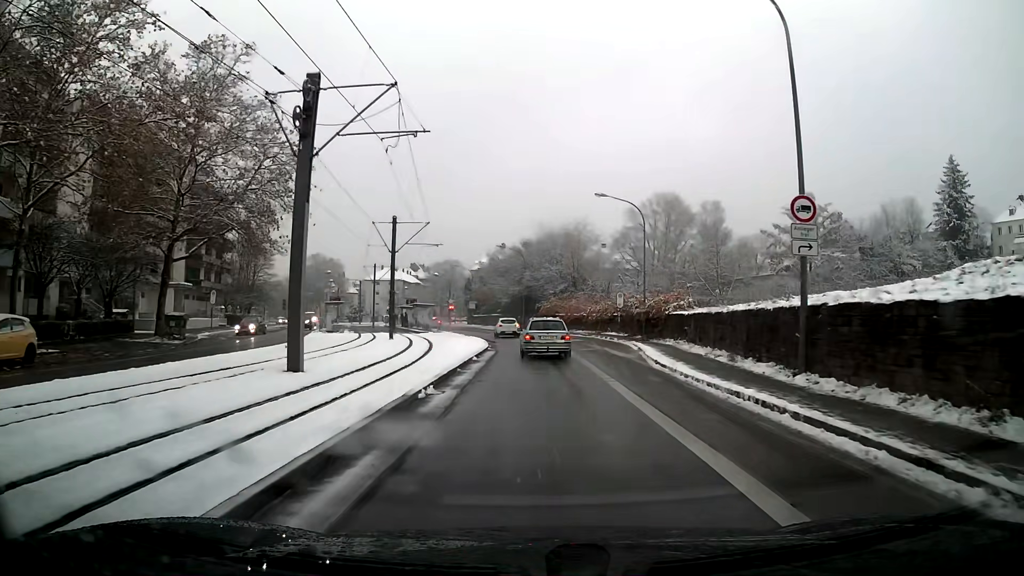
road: secondary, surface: asphalt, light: Day
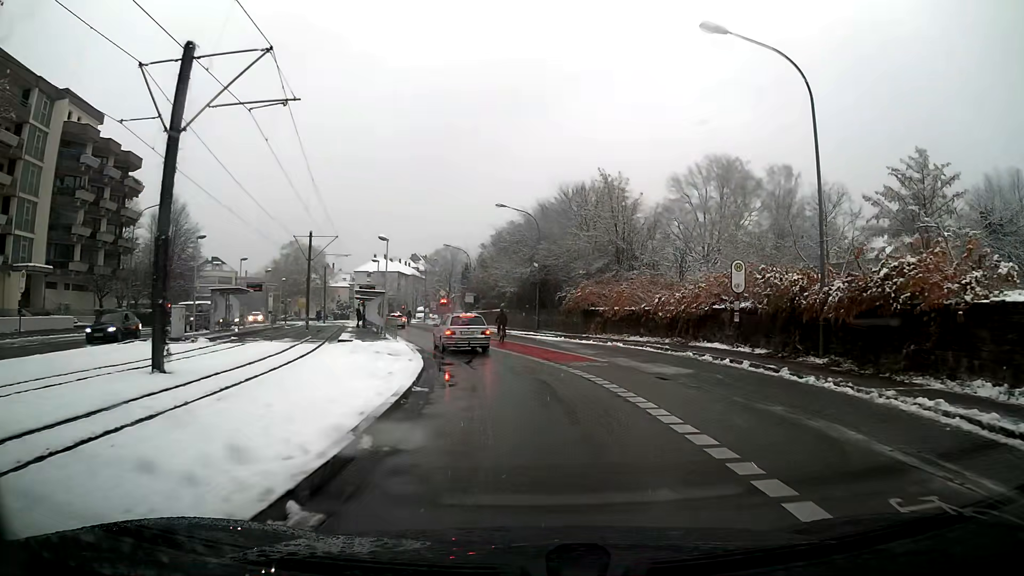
(-0.2, +26.9) m; -2°
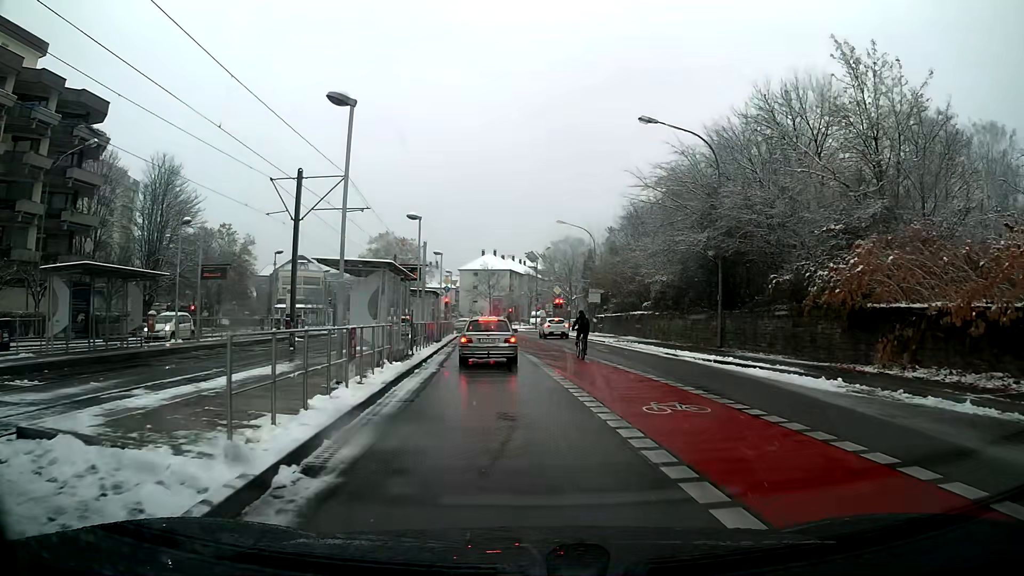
(-2.1, +23.6) m; -11°
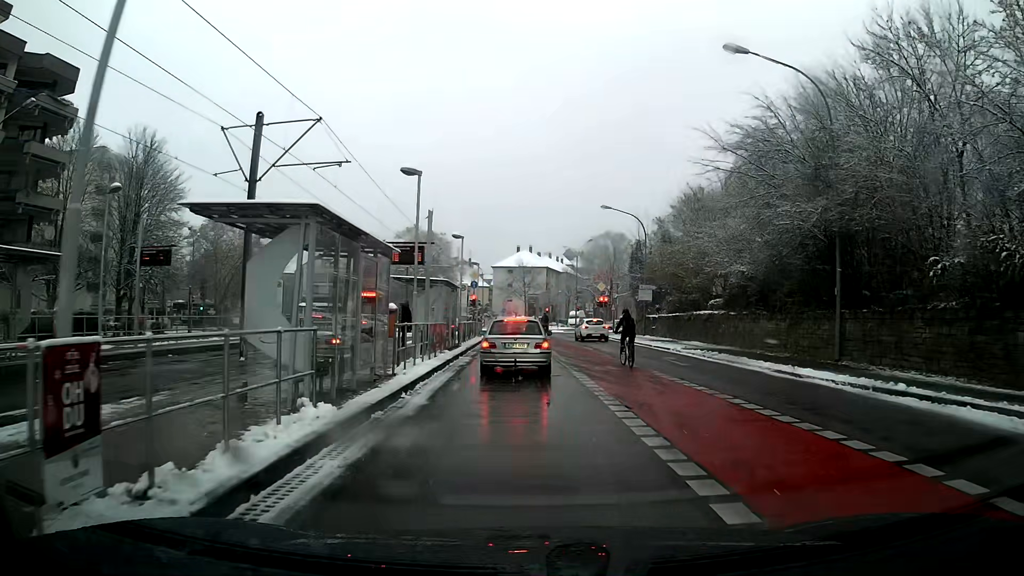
(-0.2, +8.1) m; -2°
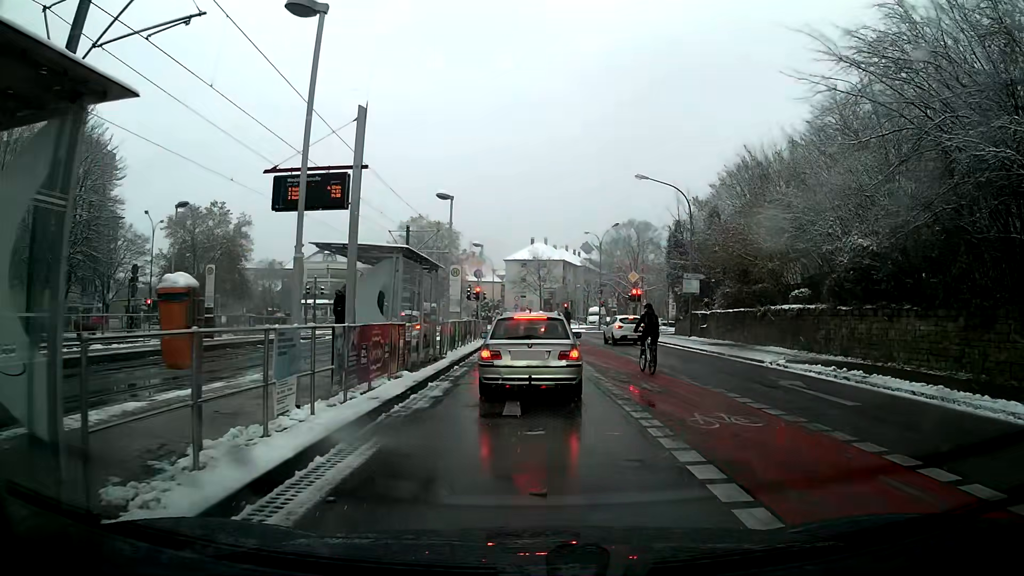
(-0.1, +9.9) m; 0°
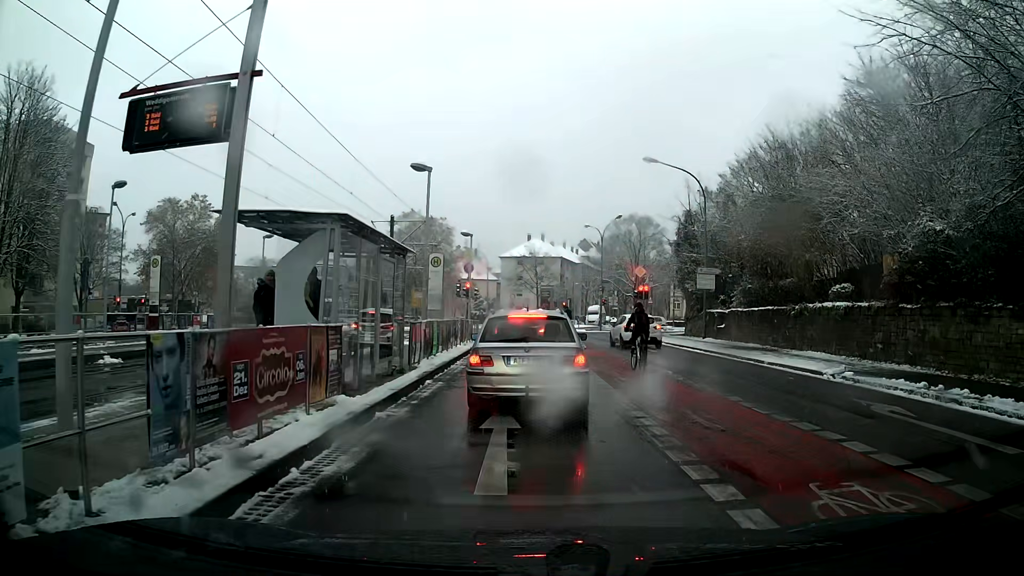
(0.0, +4.1) m; +1°
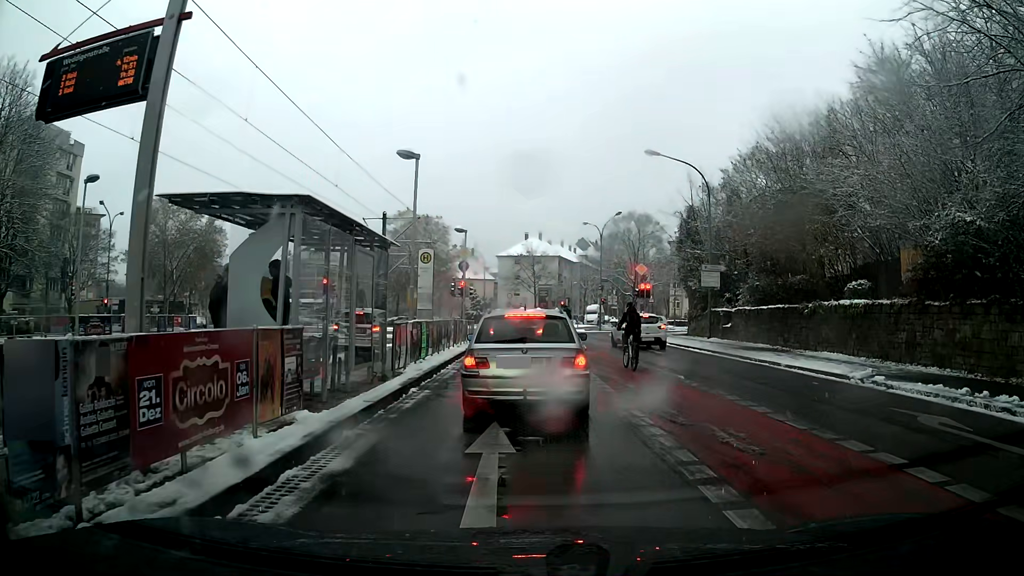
(0.0, +1.4) m; -1°
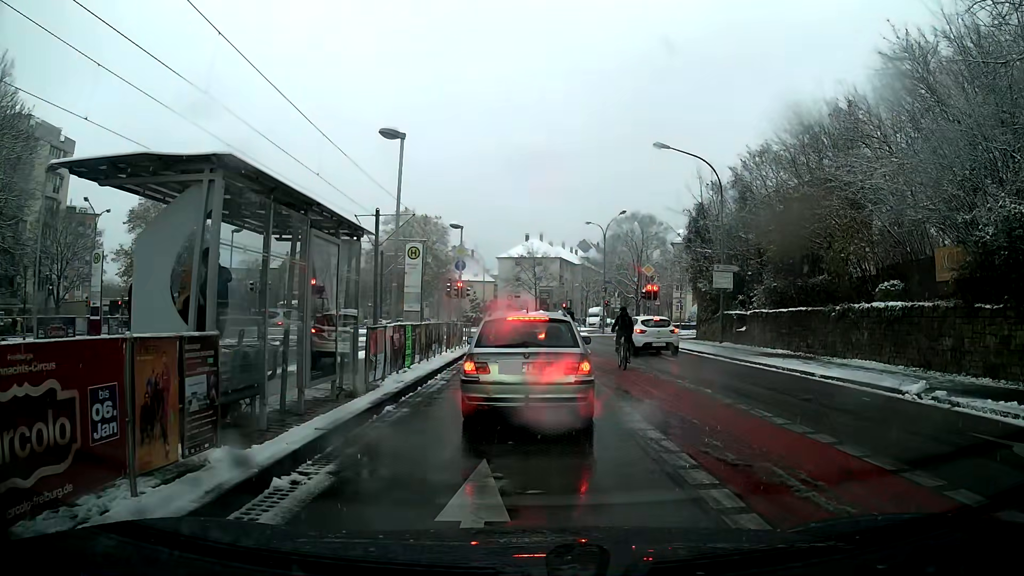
(0.0, +2.1) m; -1°
